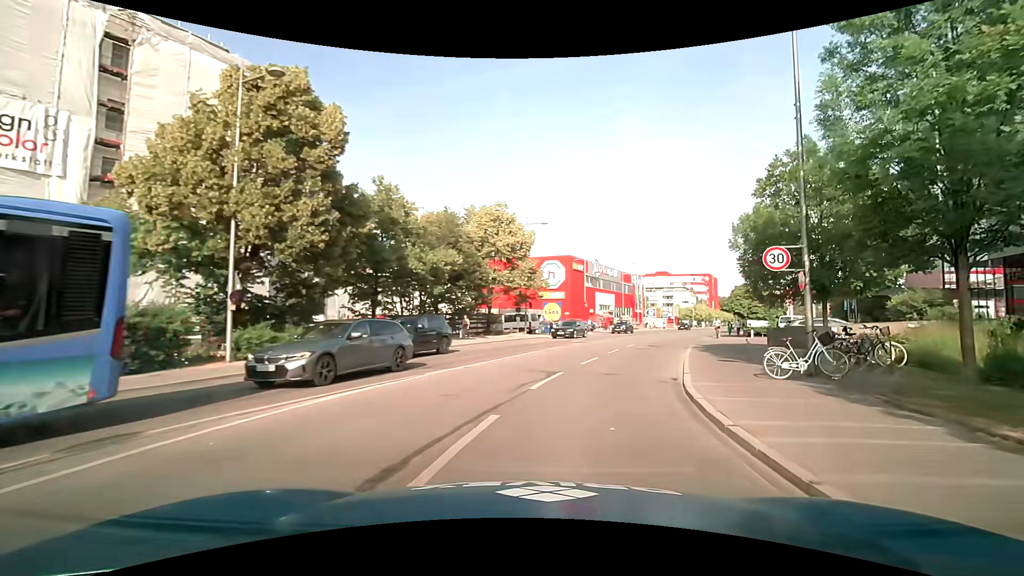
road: residential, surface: asphalt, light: Day
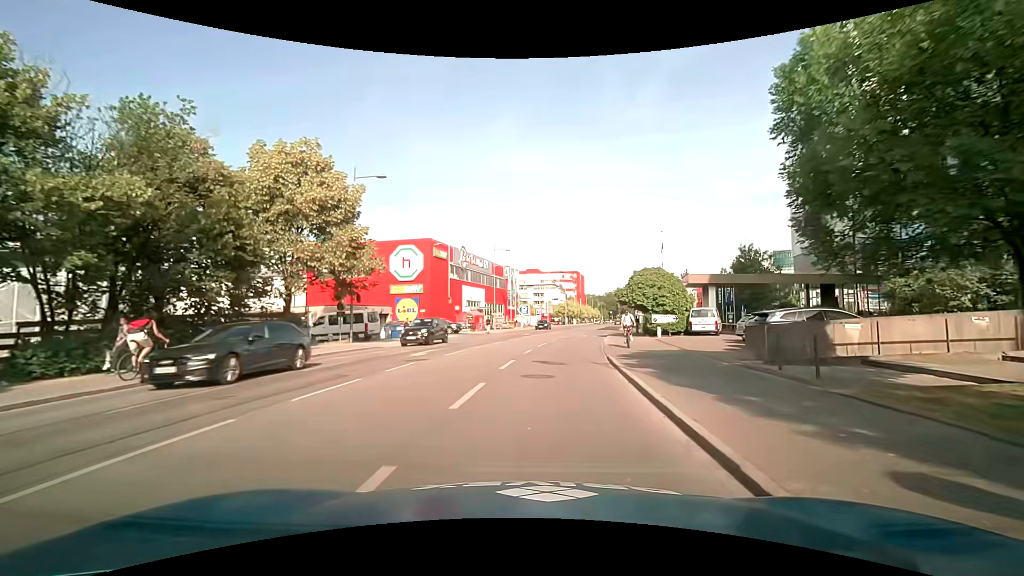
(+2.2, +14.3) m; +14°
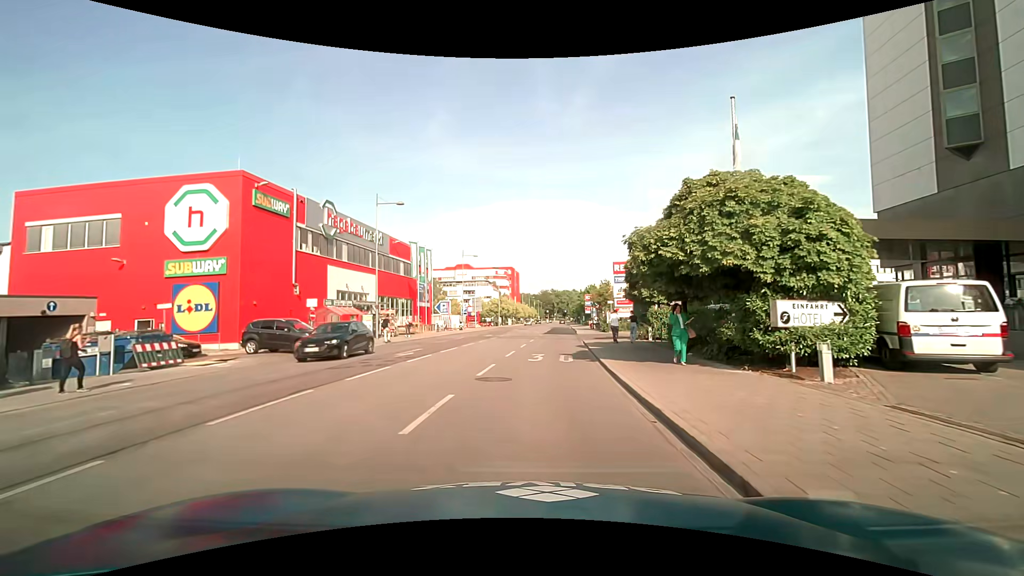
(+2.1, +24.8) m; +9°
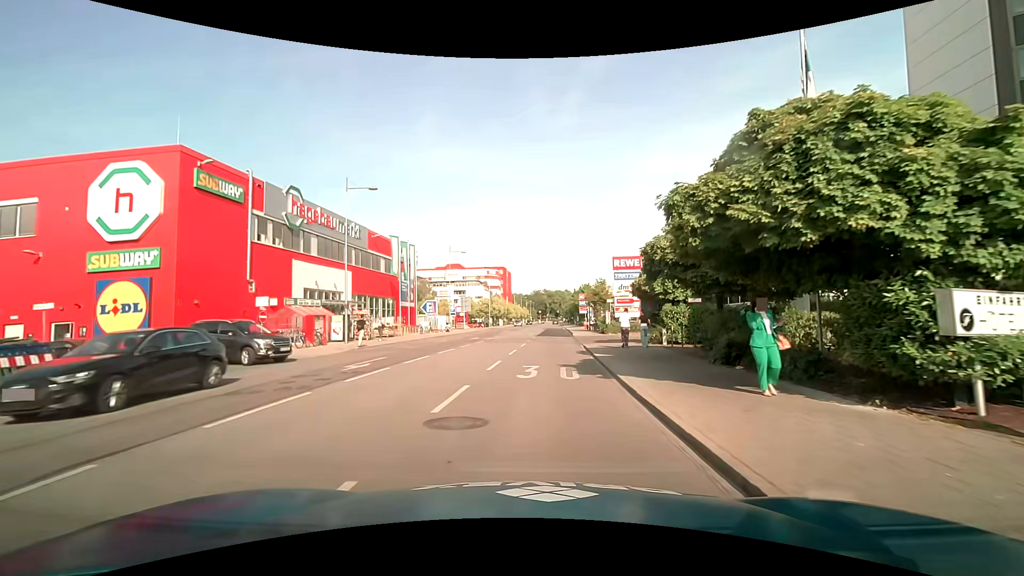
(0.0, +4.5) m; +1°
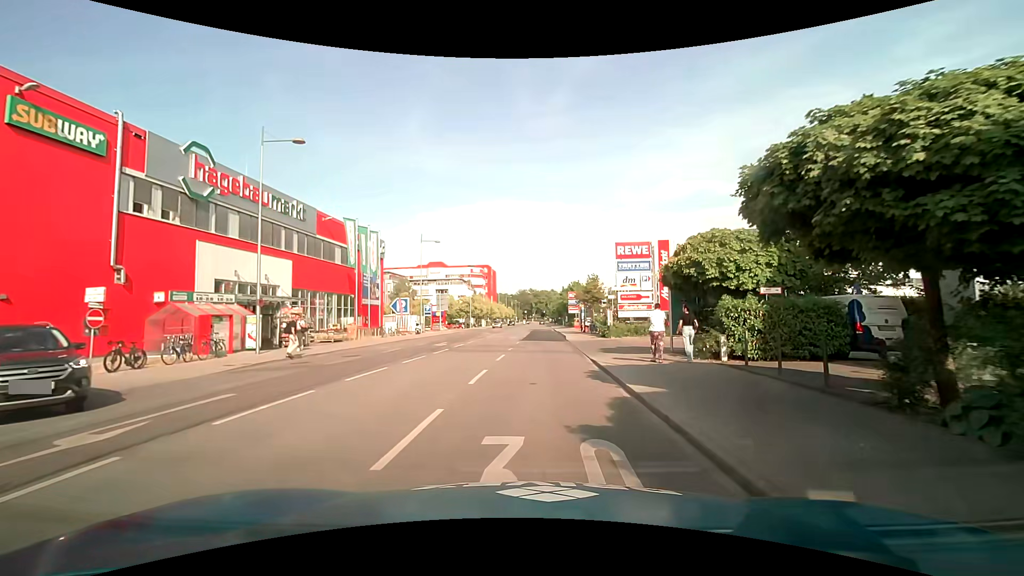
(0.0, +8.6) m; +1°
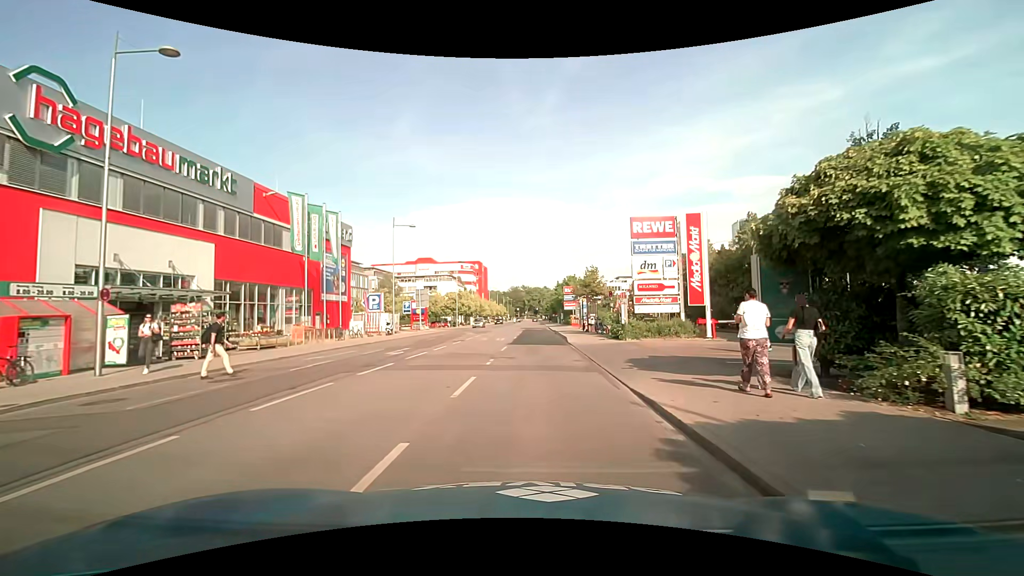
(+0.1, +8.0) m; +1°
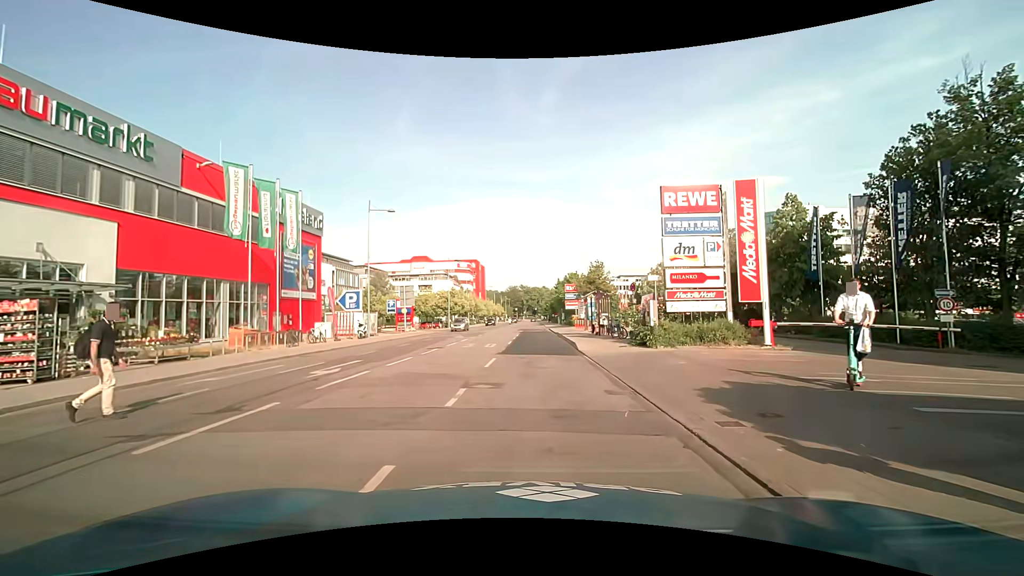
(0.0, +6.5) m; +1°
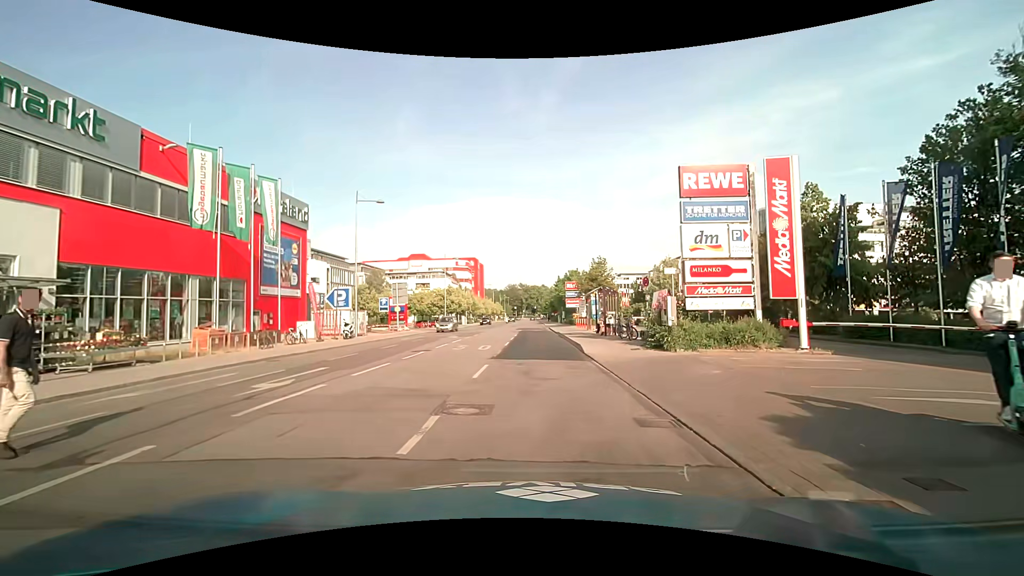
(0.0, +2.6) m; 0°
